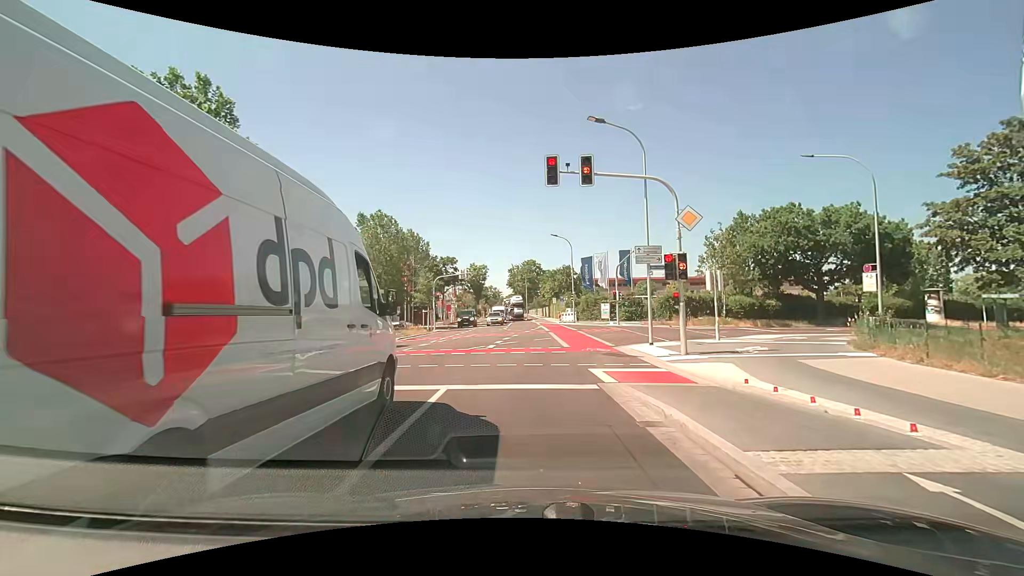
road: tertiary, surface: asphalt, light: Day
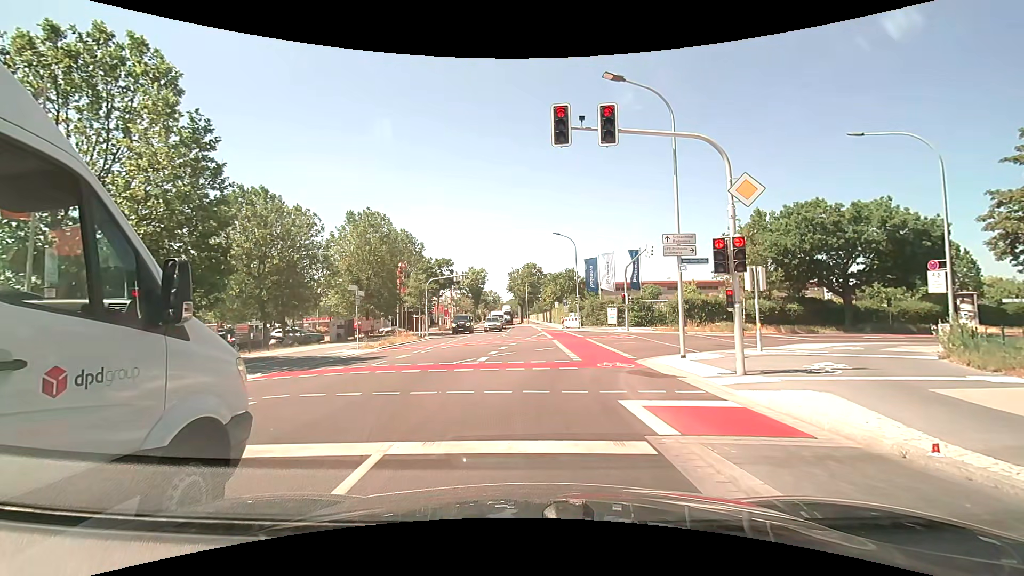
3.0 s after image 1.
(0.0, +3.8) m; +1°
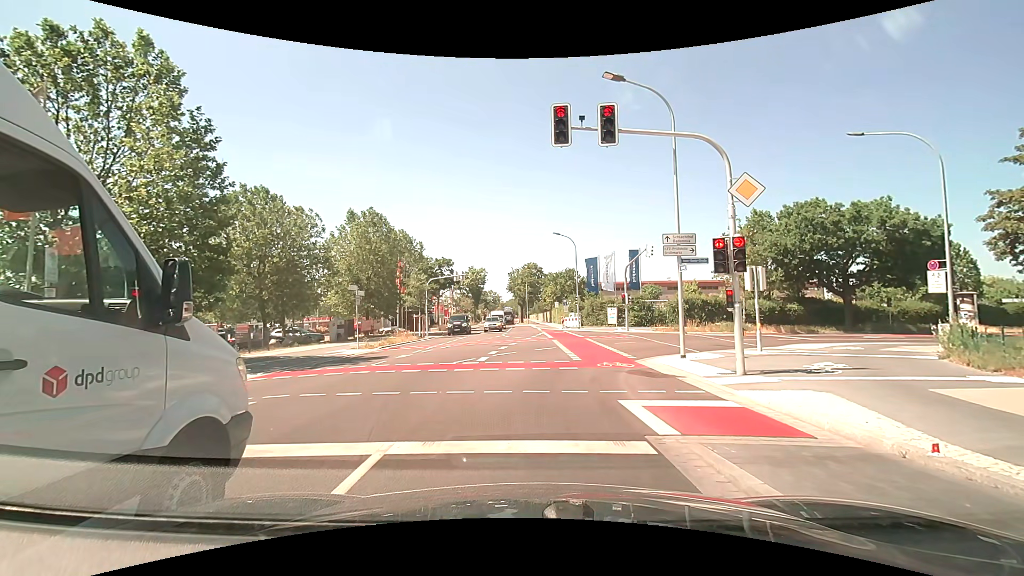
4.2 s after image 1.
(0.0, 0.0) m; 0°
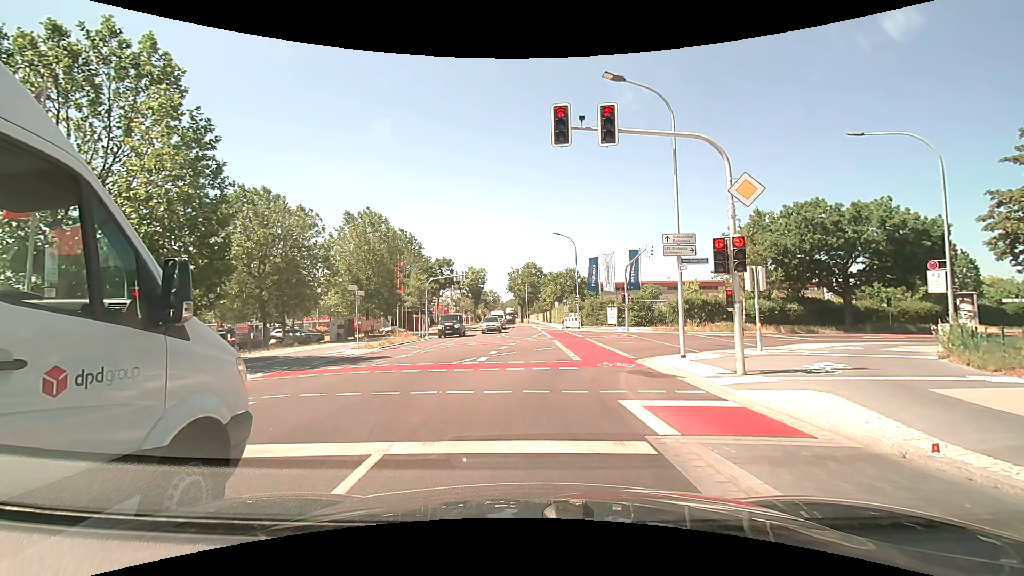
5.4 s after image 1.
(0.0, 0.0) m; 0°
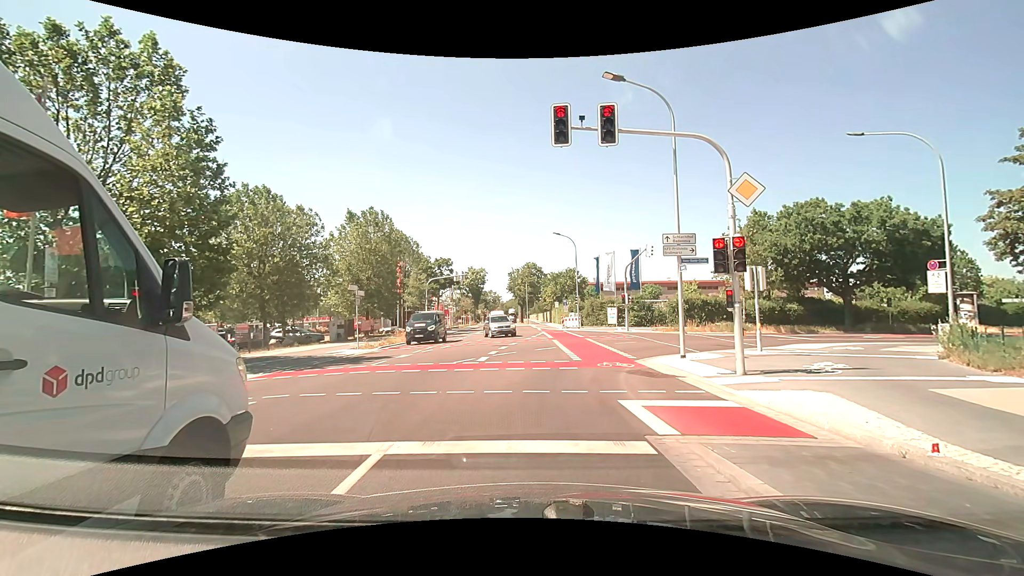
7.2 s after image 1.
(0.0, 0.0) m; 0°
(0, +10) (+2, +20) (+8, +27) (+17, +32) (+26, +36) (+35, +40) (+45, +44) (+54, +48) (+63, +52) (+72, +55) m
